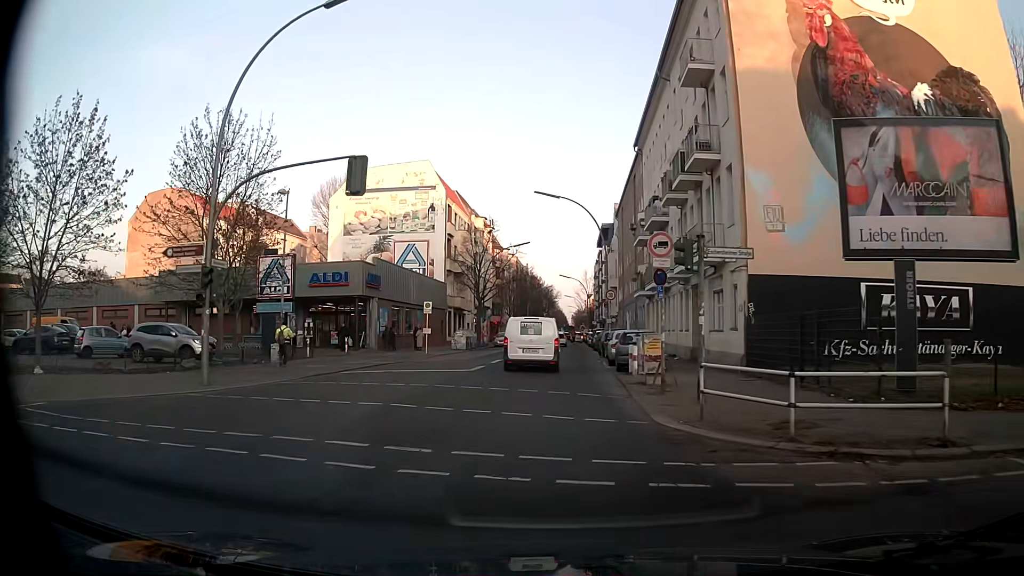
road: tertiary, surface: asphalt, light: Day
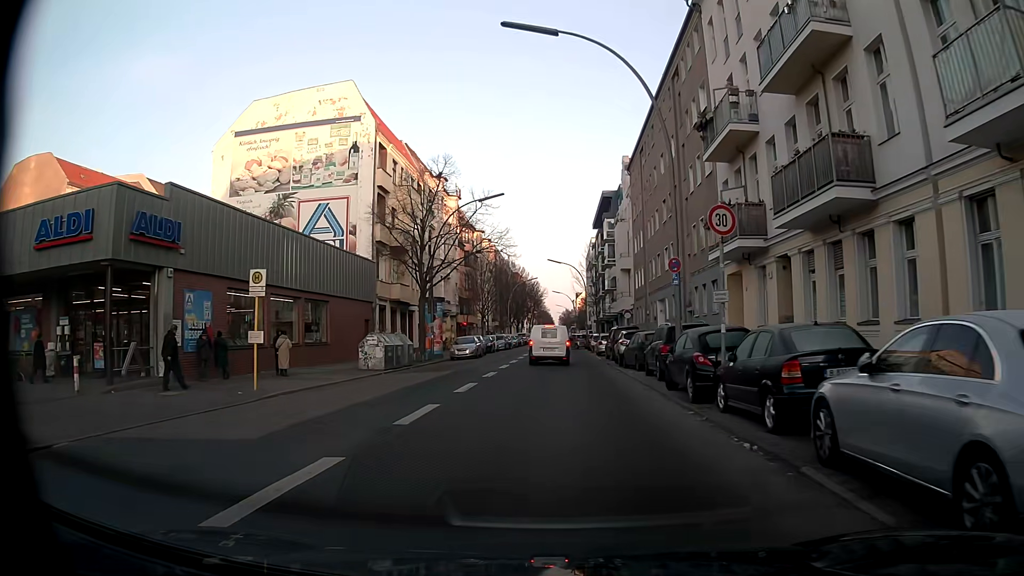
(-0.2, +25.2) m; +2°
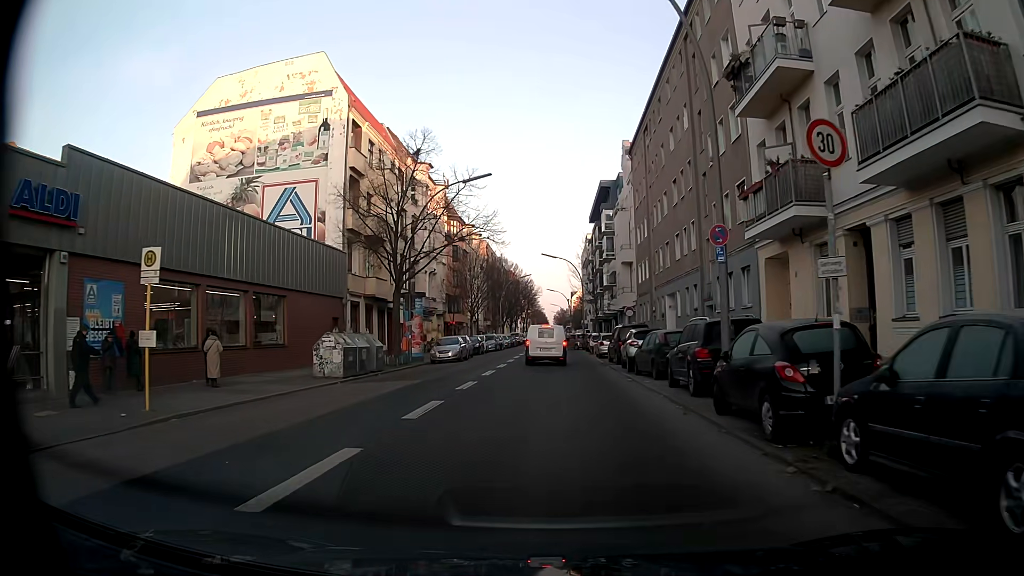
(0.0, +5.3) m; 0°
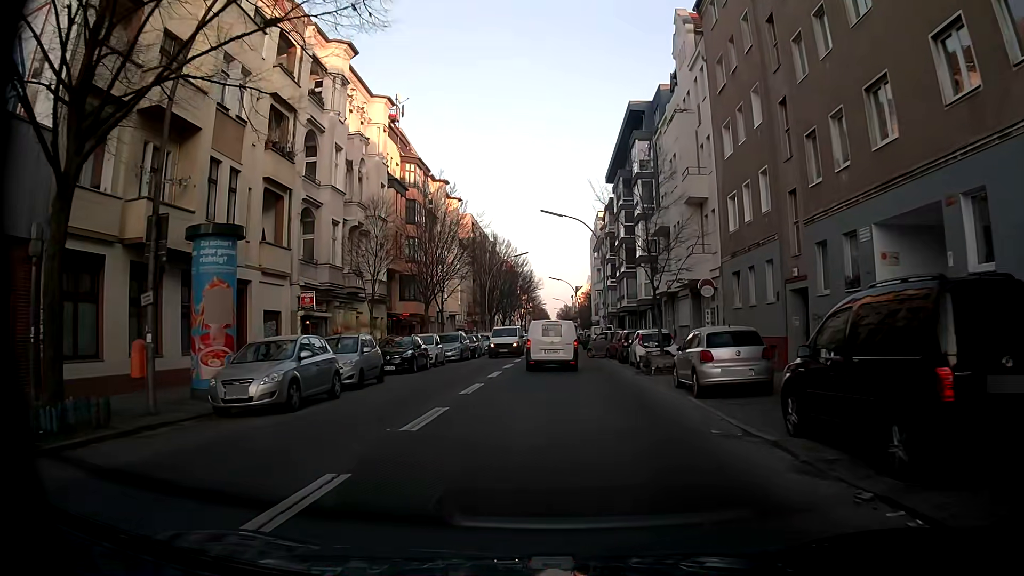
(-0.5, +25.7) m; -2°
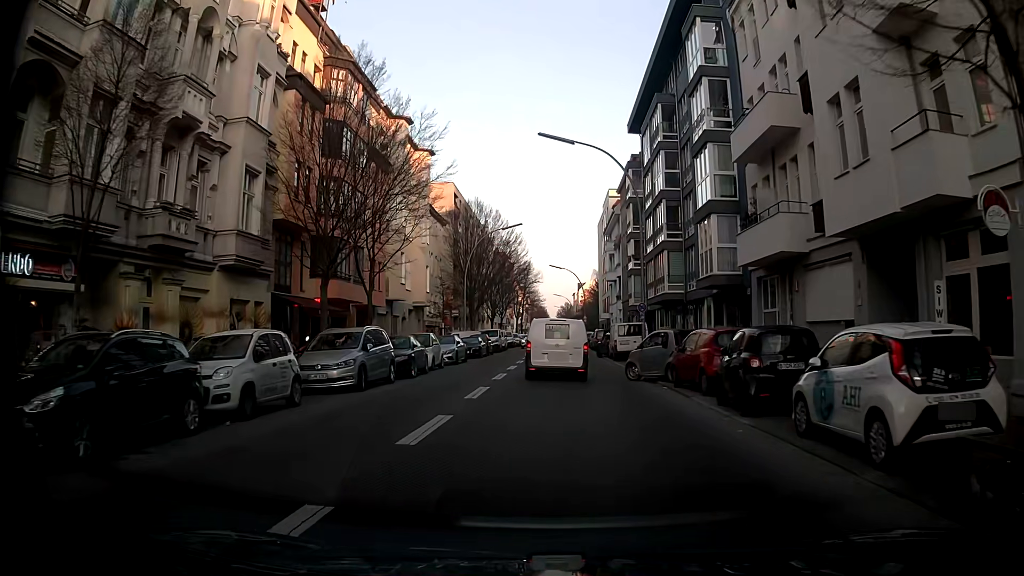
(+0.3, +19.3) m; +1°
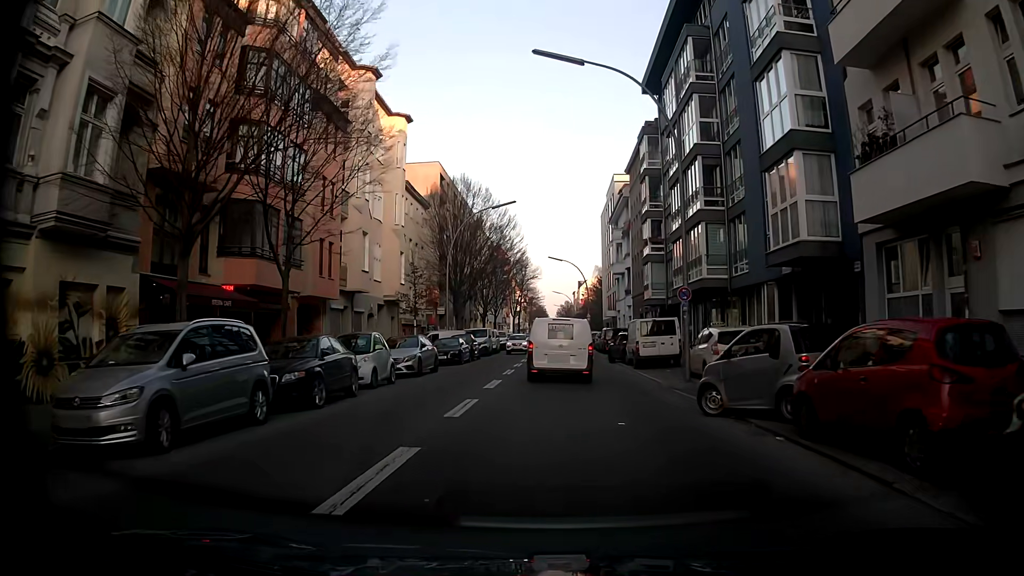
(0.0, +9.3) m; 0°
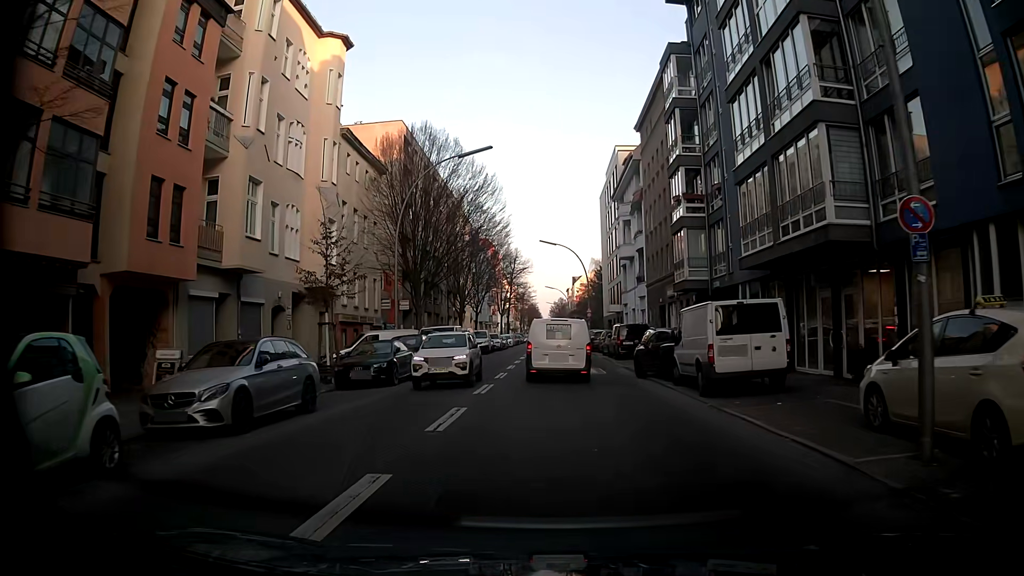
(+0.2, +13.5) m; +3°
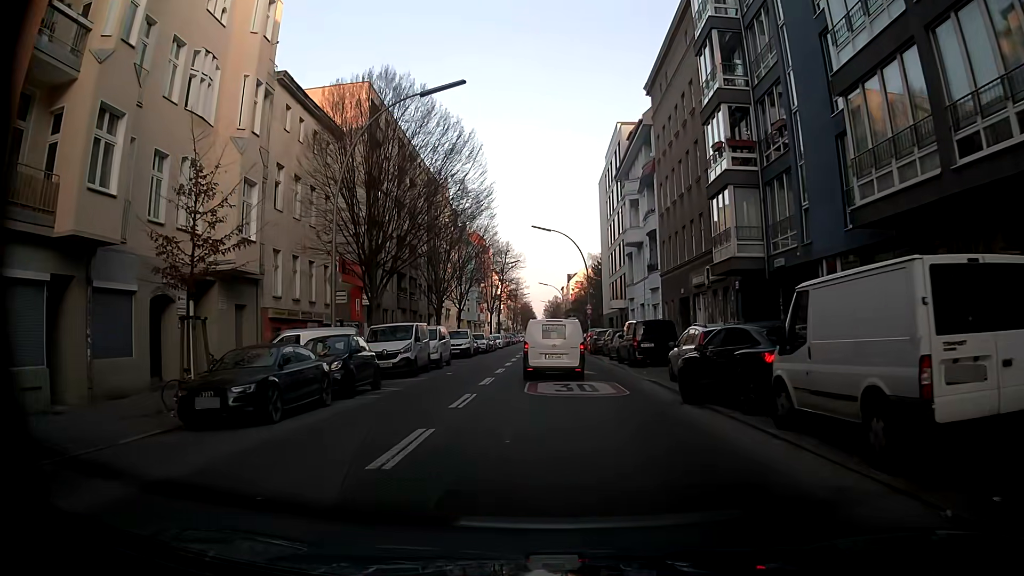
(-0.5, +8.8) m; -4°
(0, +10) (+1, +20) (+1, +30) (+1, +40) (+1, +50) (+1, +60) (+2, +70) (+2, +80) (+3, +90) (+3, +100) m
